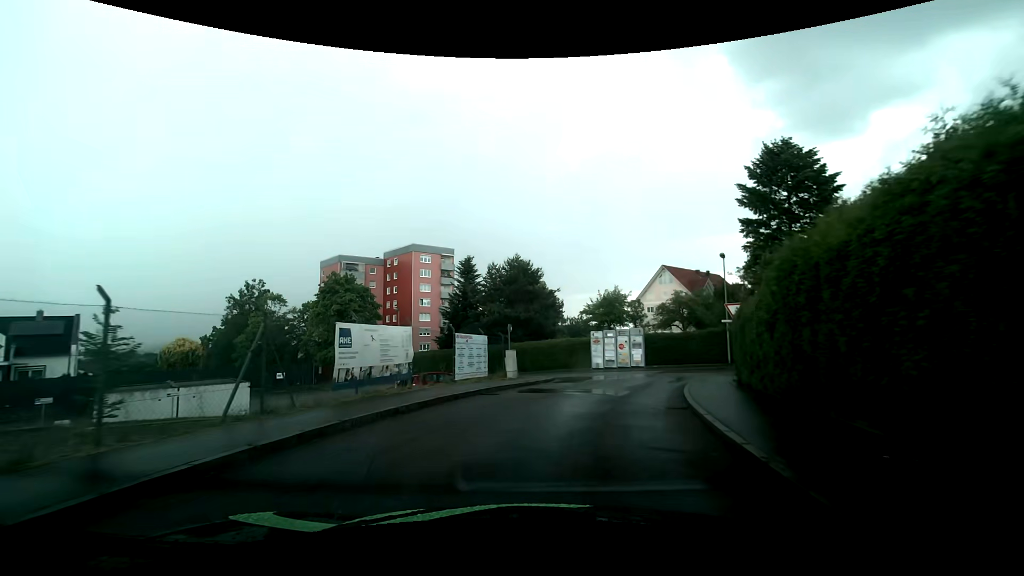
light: Day
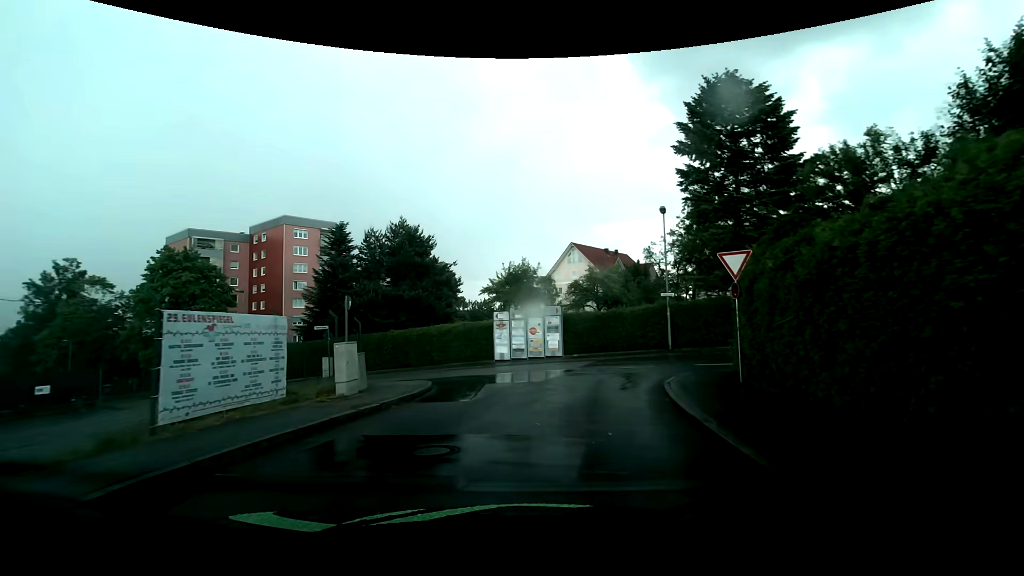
(+0.9, +10.5) m; +10°
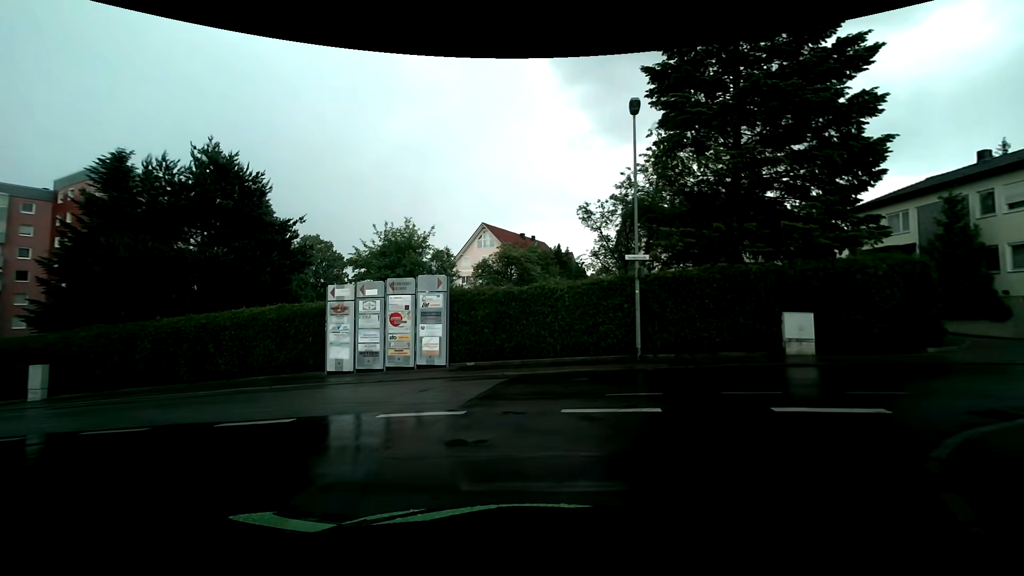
(+1.3, +13.2) m; +10°
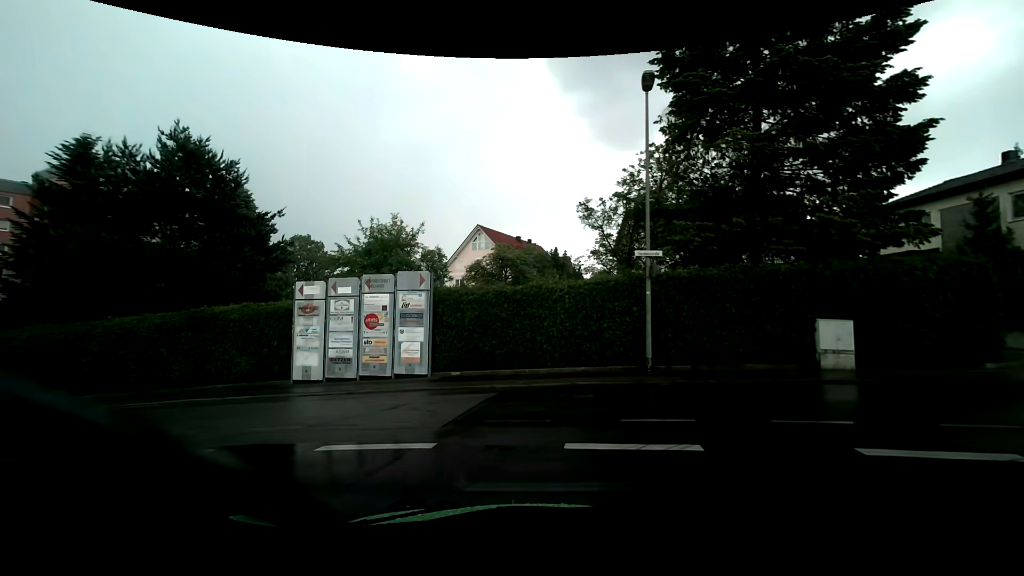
(0.0, +1.9) m; 0°
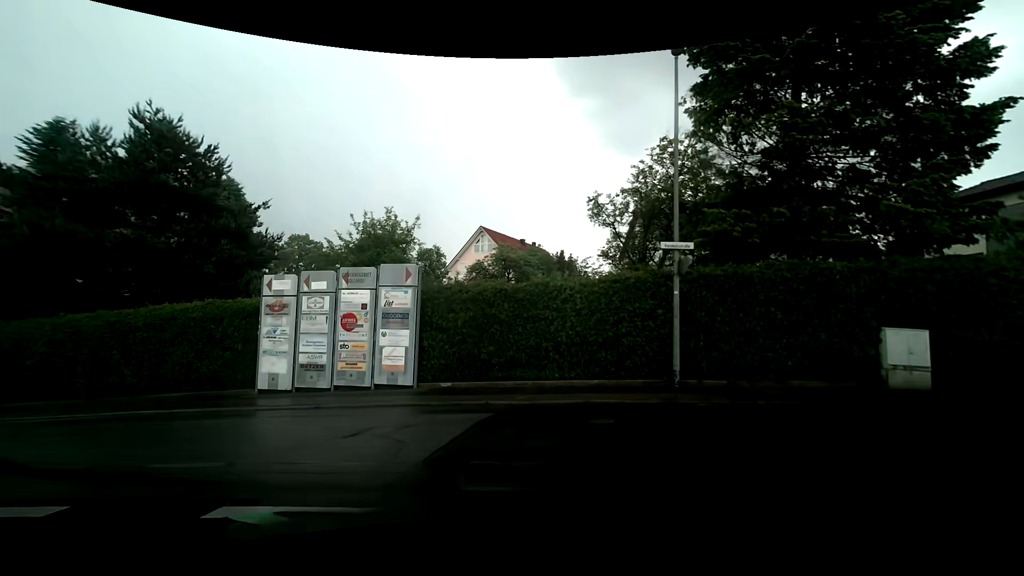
(0.0, +2.2) m; 0°
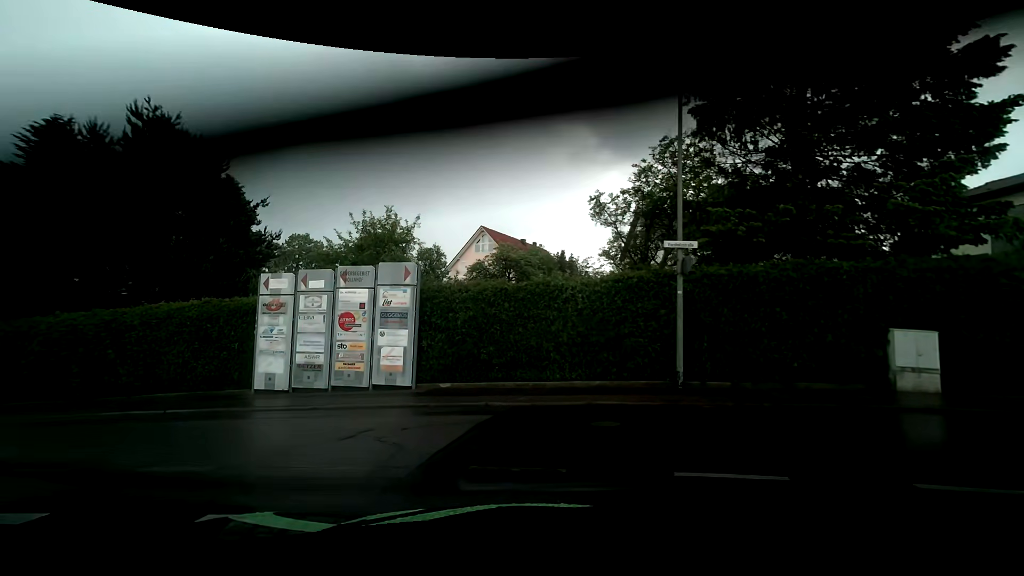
(0.0, +0.2) m; 0°
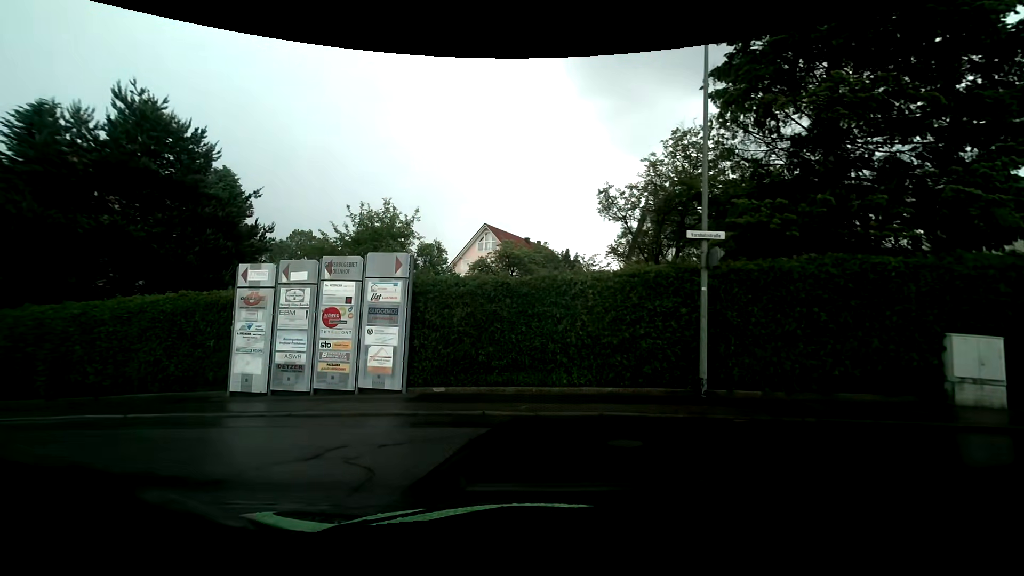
(0.0, +1.2) m; 0°
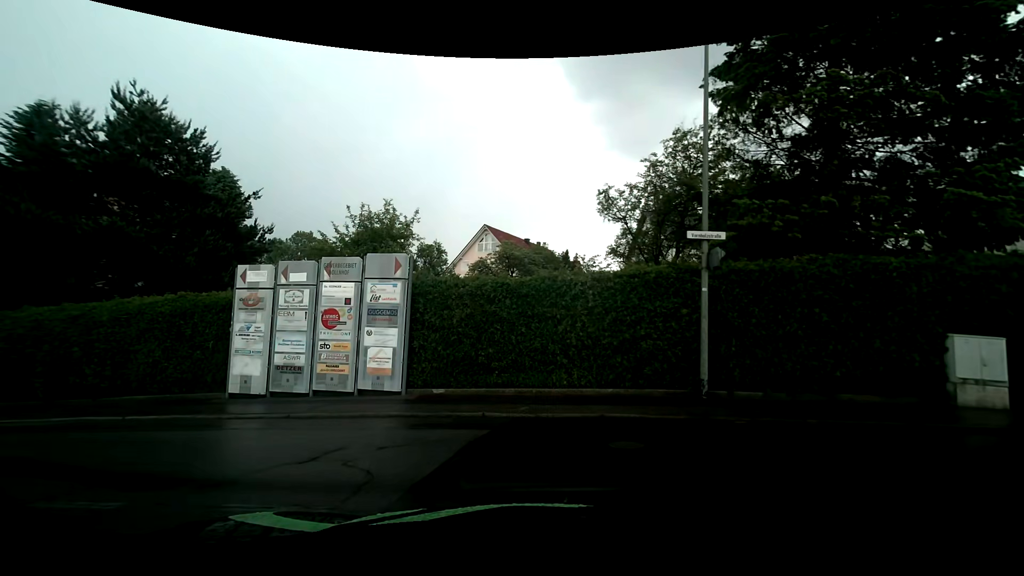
(0.0, +0.1) m; 0°
